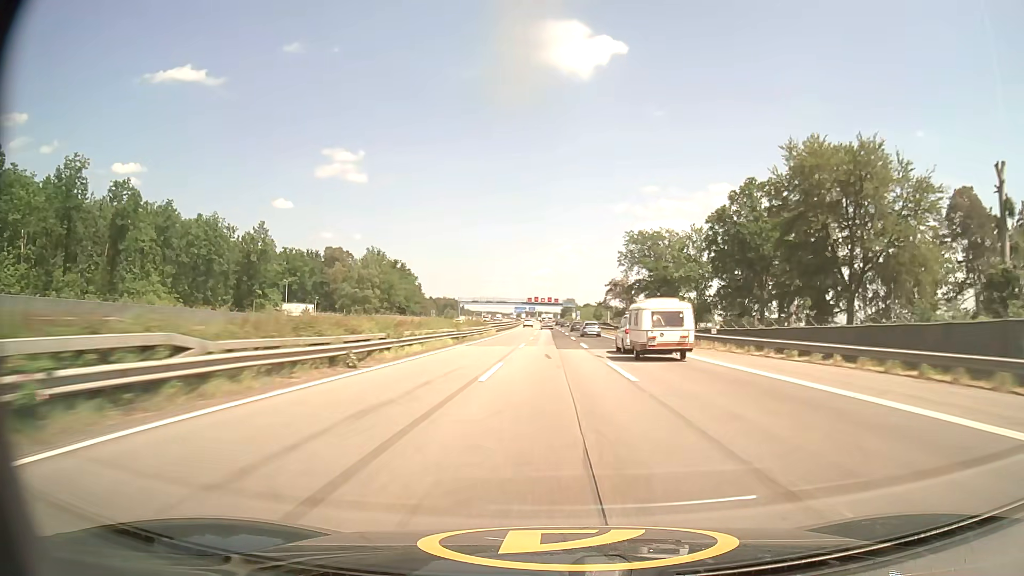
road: motorway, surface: asphalt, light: Day
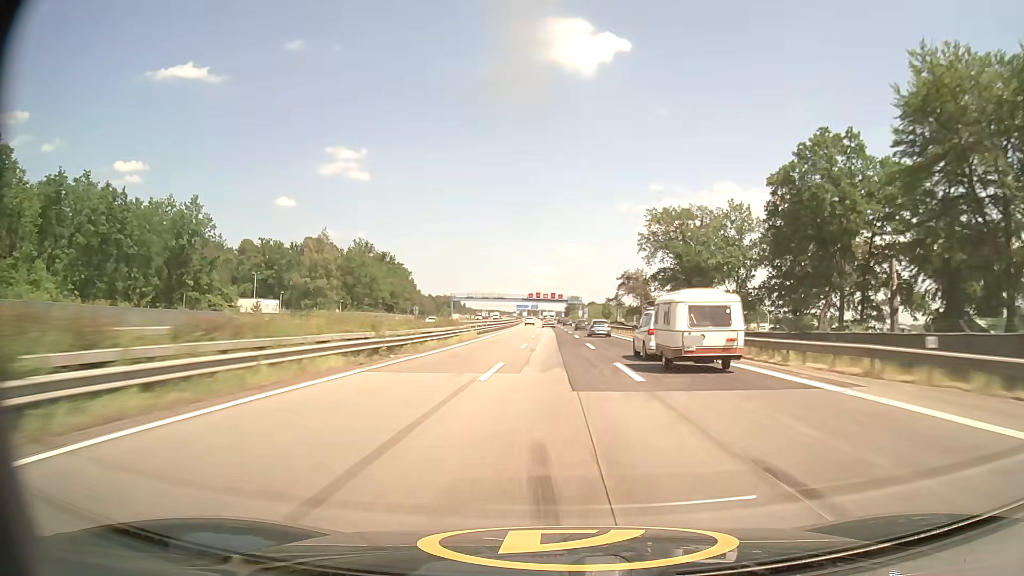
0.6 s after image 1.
(-0.1, +21.1) m; 0°
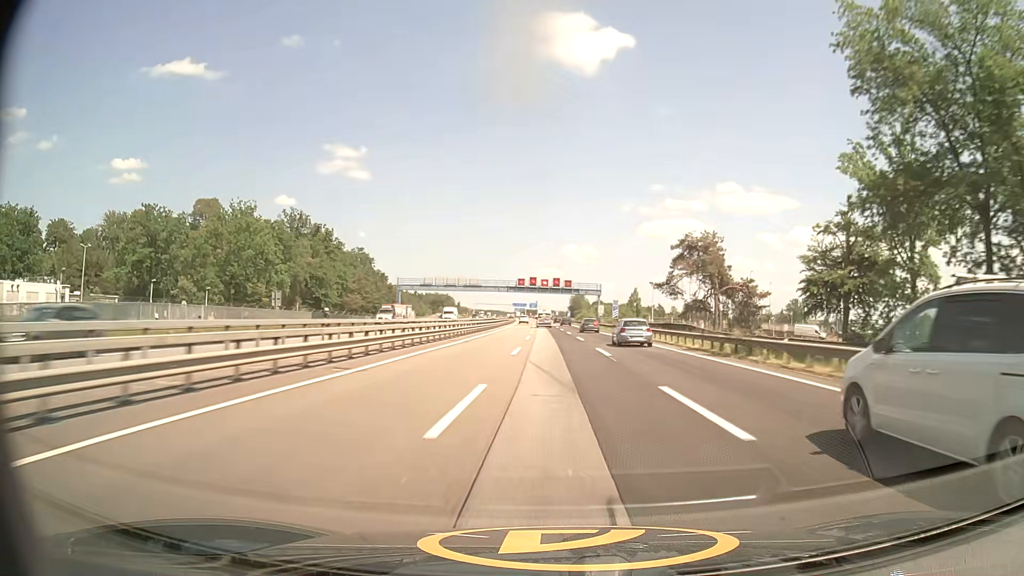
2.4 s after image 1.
(-0.2, +63.1) m; 0°
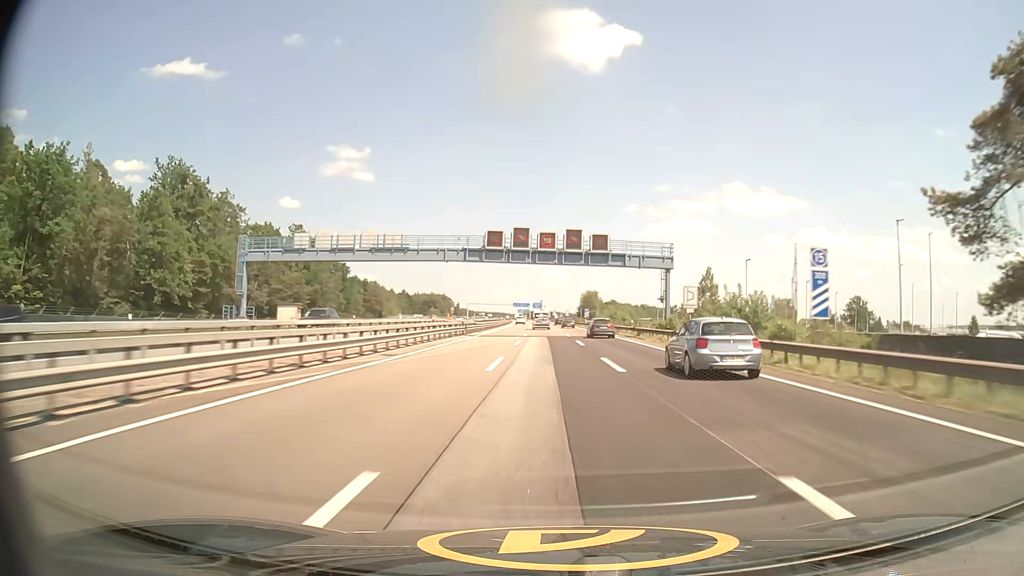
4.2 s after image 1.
(-0.4, +61.3) m; -1°
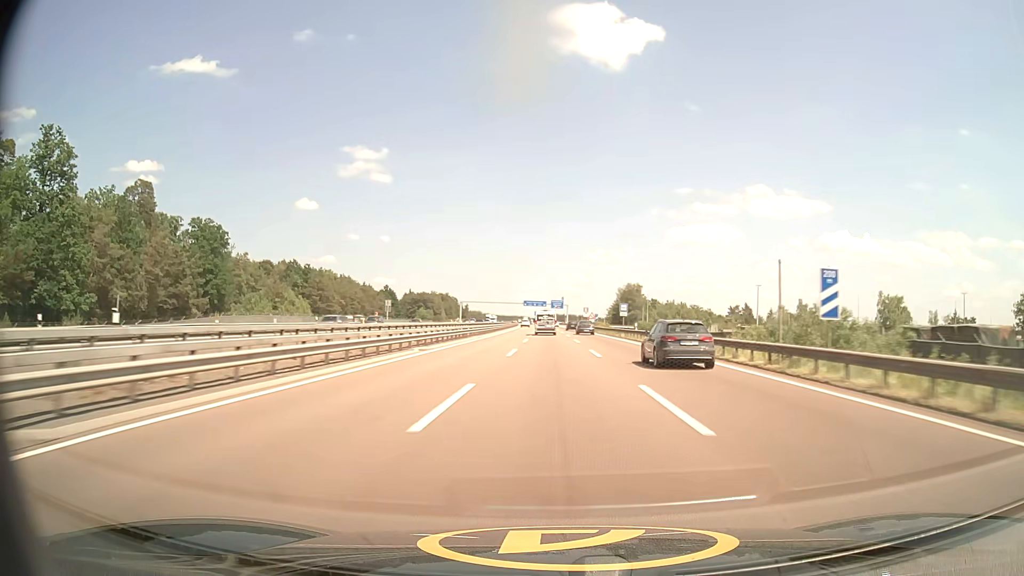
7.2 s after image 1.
(-1.3, +97.3) m; -2°
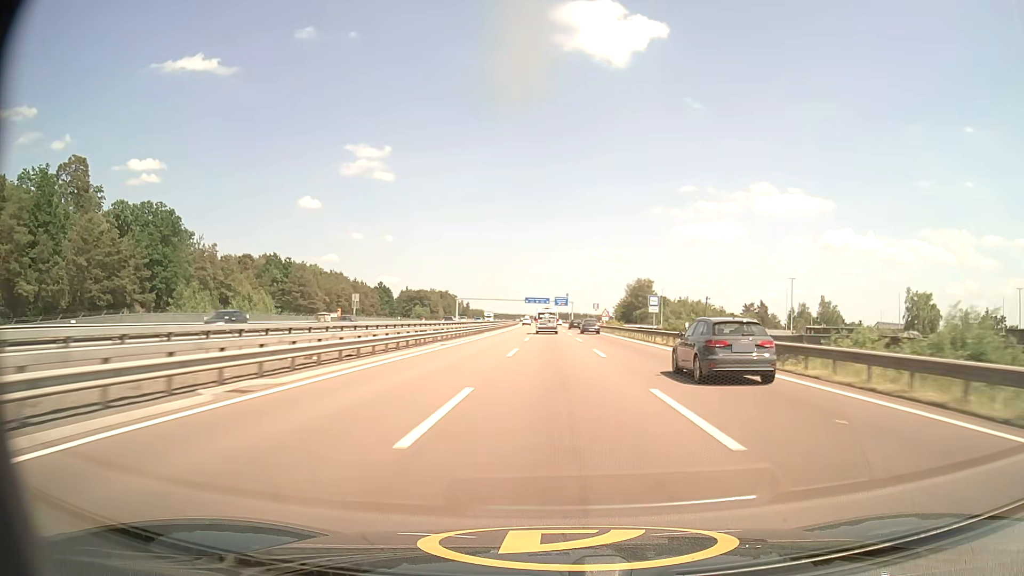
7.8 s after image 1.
(0.0, +18.9) m; 0°
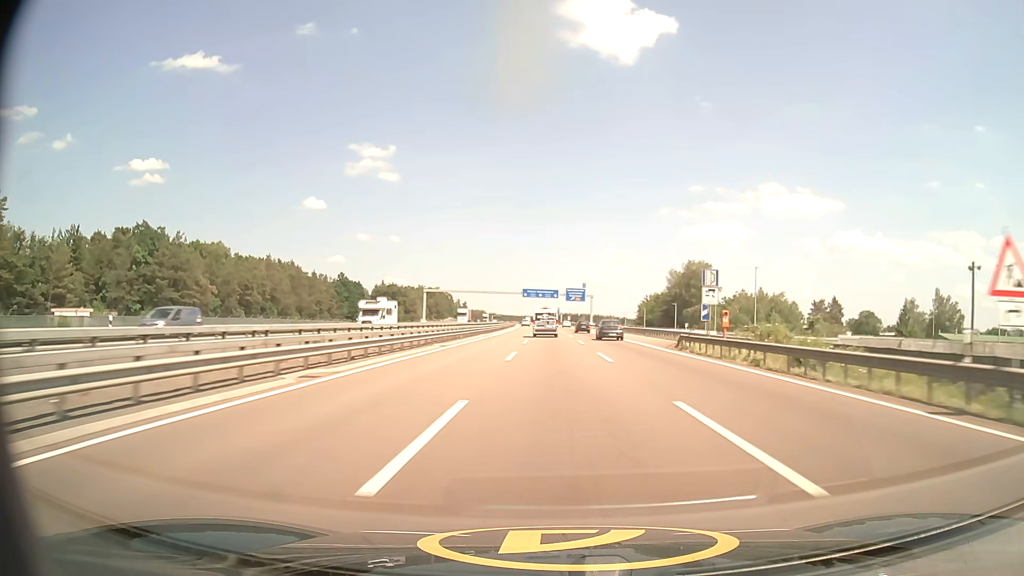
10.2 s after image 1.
(-0.5, +73.0) m; -1°
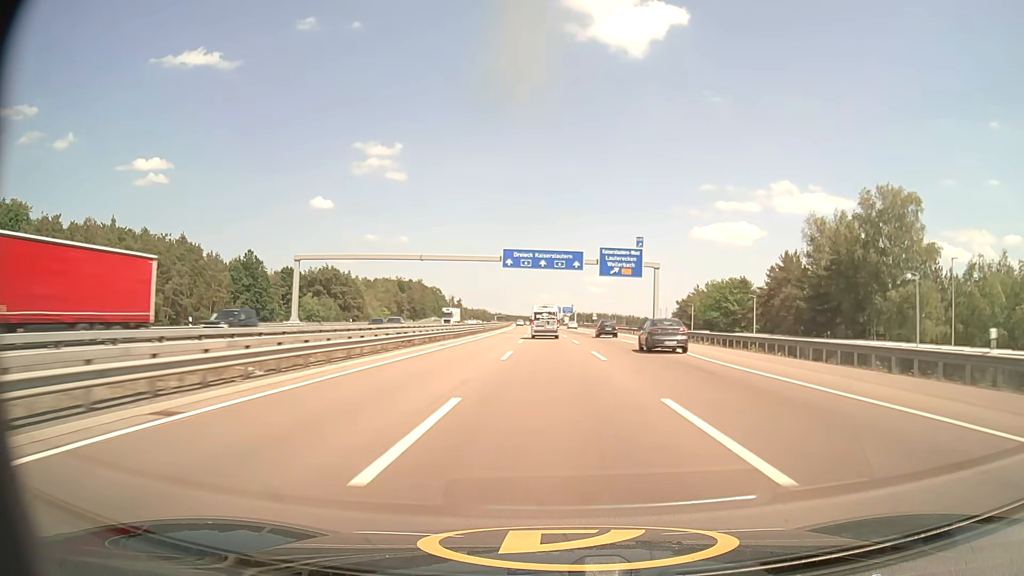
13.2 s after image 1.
(-0.6, +89.0) m; -1°
(0, +10) (0, +20) (0, +30) (0, +40) (0, +50) (-1, +60) (-1, +70) (-1, +80) (-1, +90) (-1, +100) m
